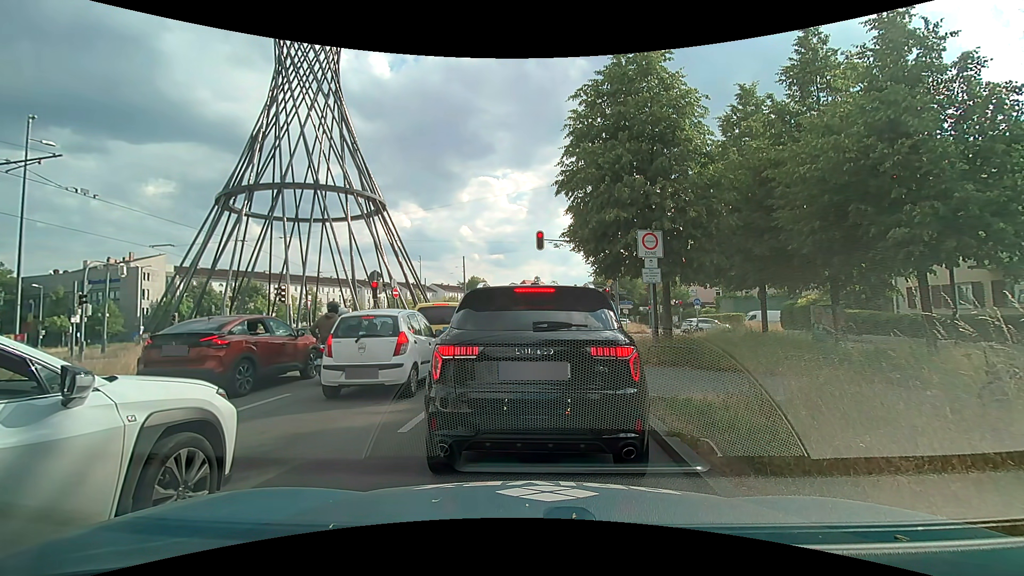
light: Day
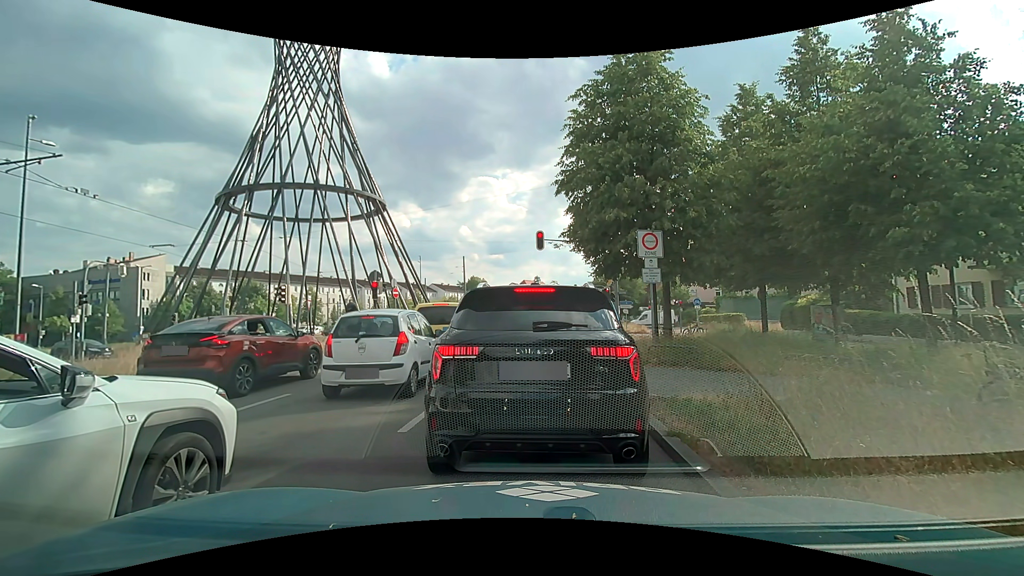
(0.0, 0.0) m; 0°
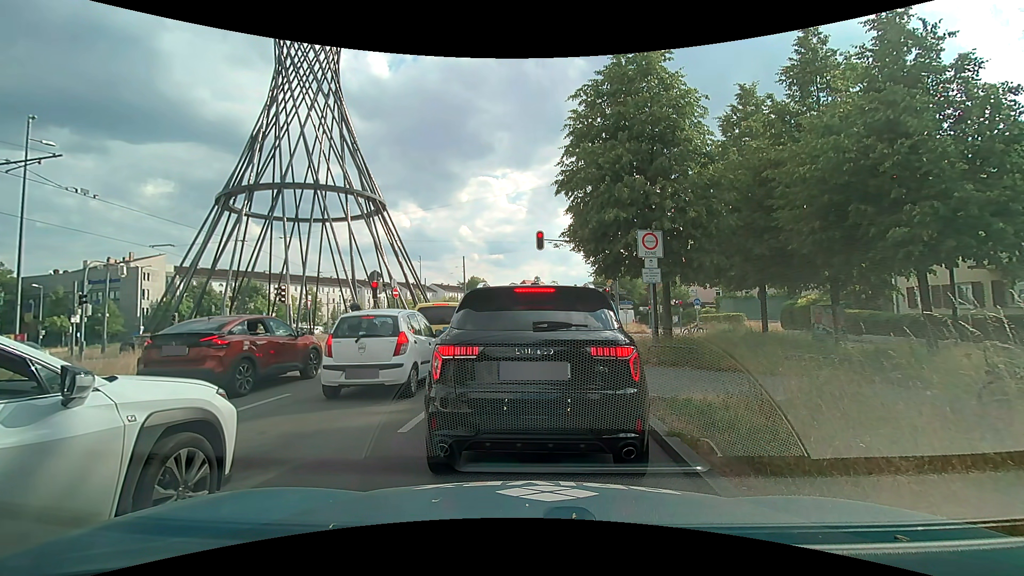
(0.0, 0.0) m; 0°
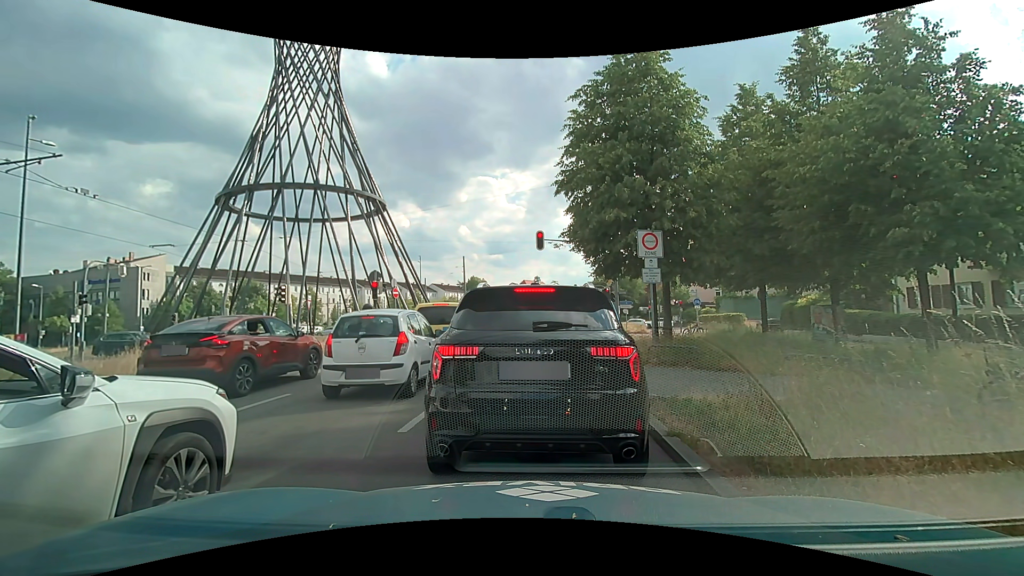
(0.0, 0.0) m; 0°
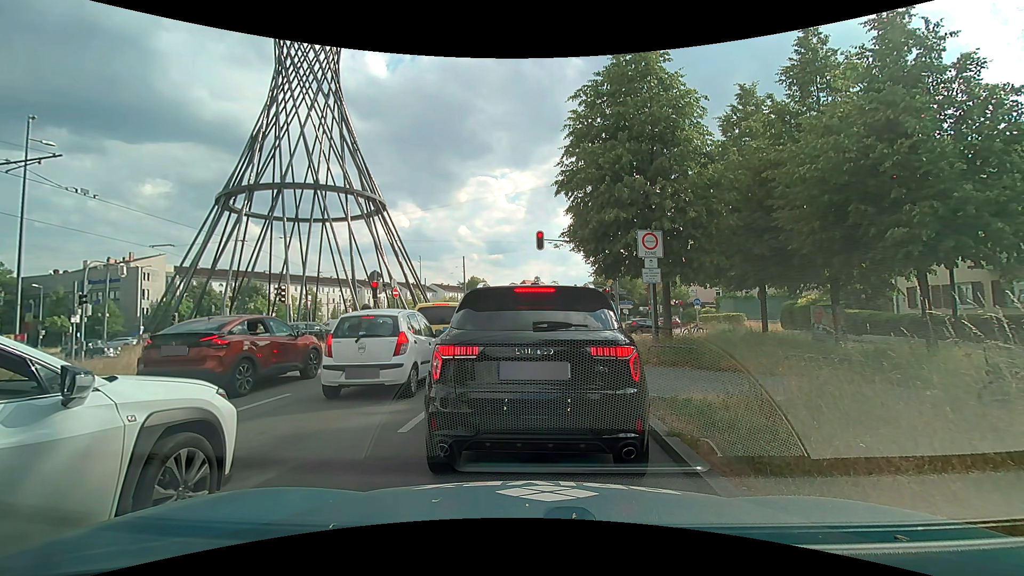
(0.0, 0.0) m; 0°
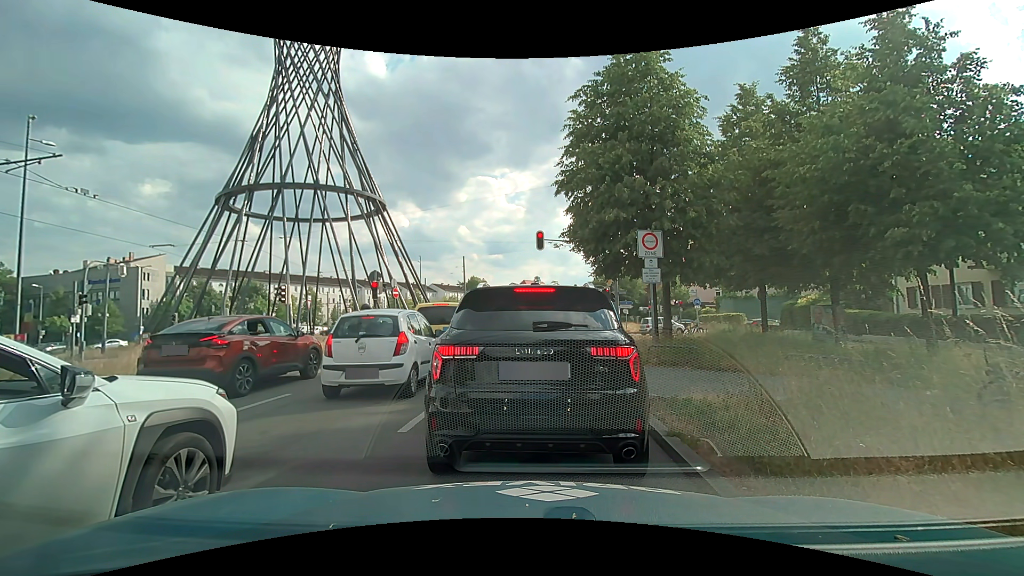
(0.0, 0.0) m; 0°
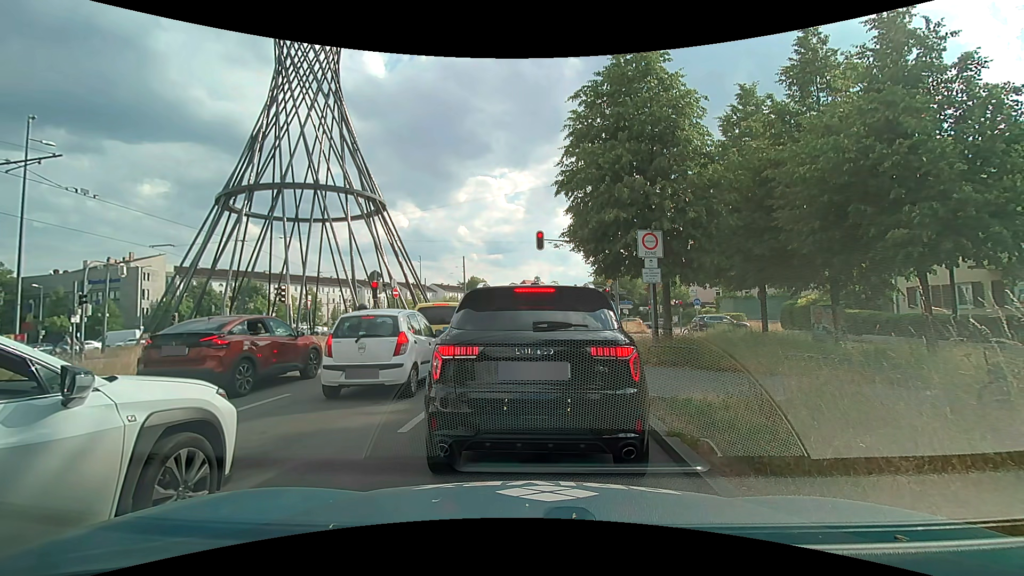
(0.0, 0.0) m; 0°
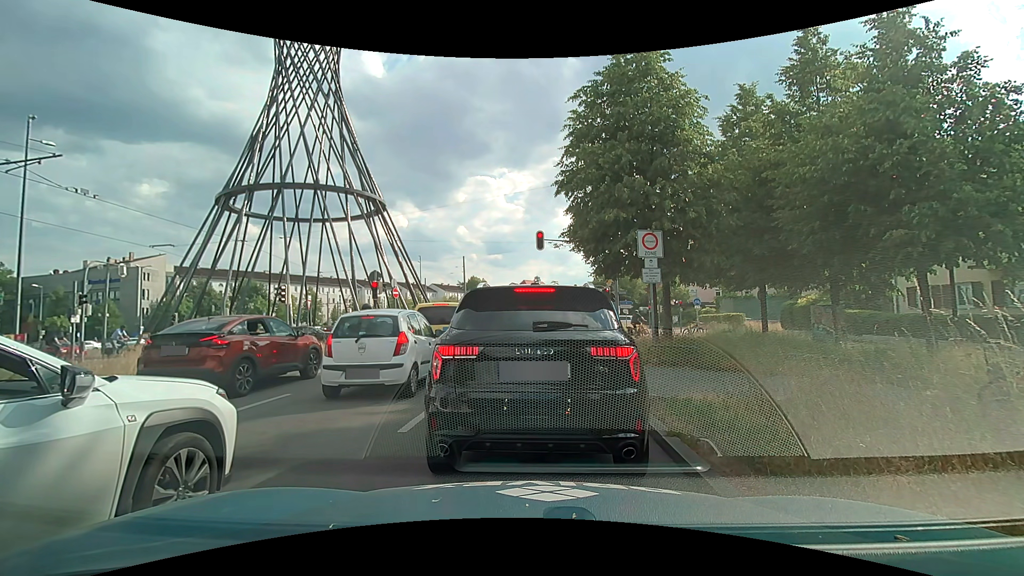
(0.0, 0.0) m; 0°
